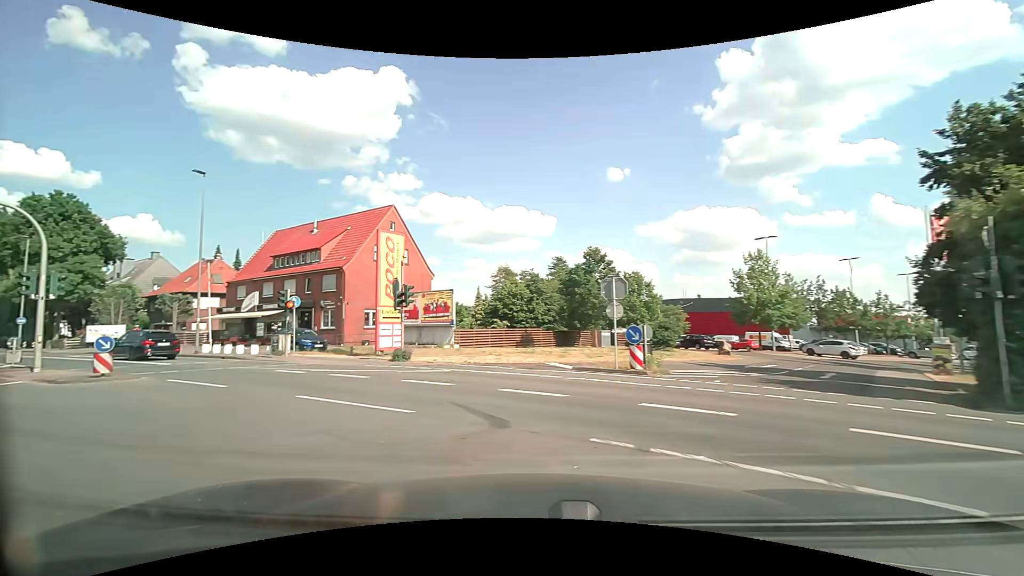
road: tertiary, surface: asphalt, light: Day
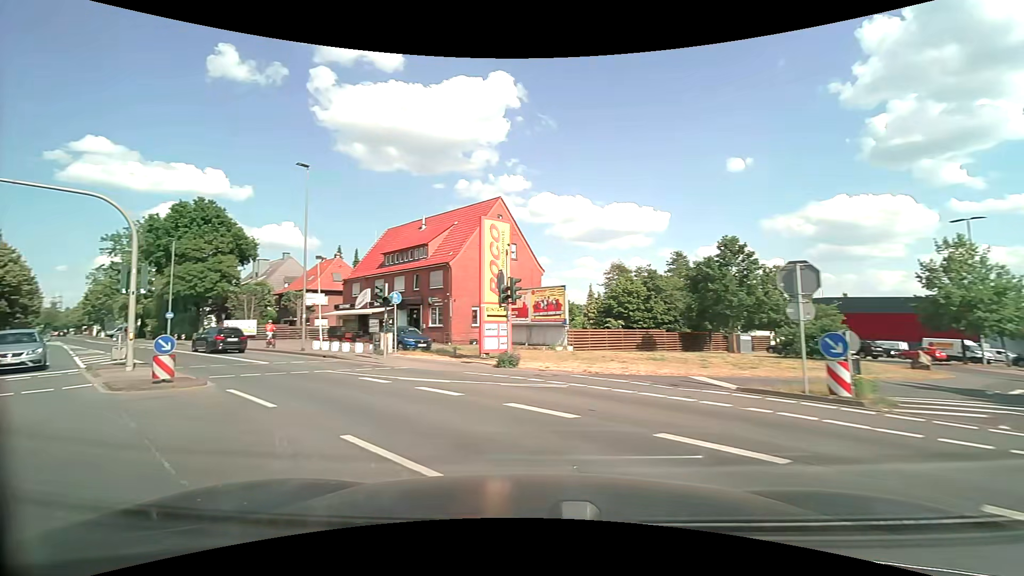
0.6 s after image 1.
(-0.4, +3.8) m; -12°
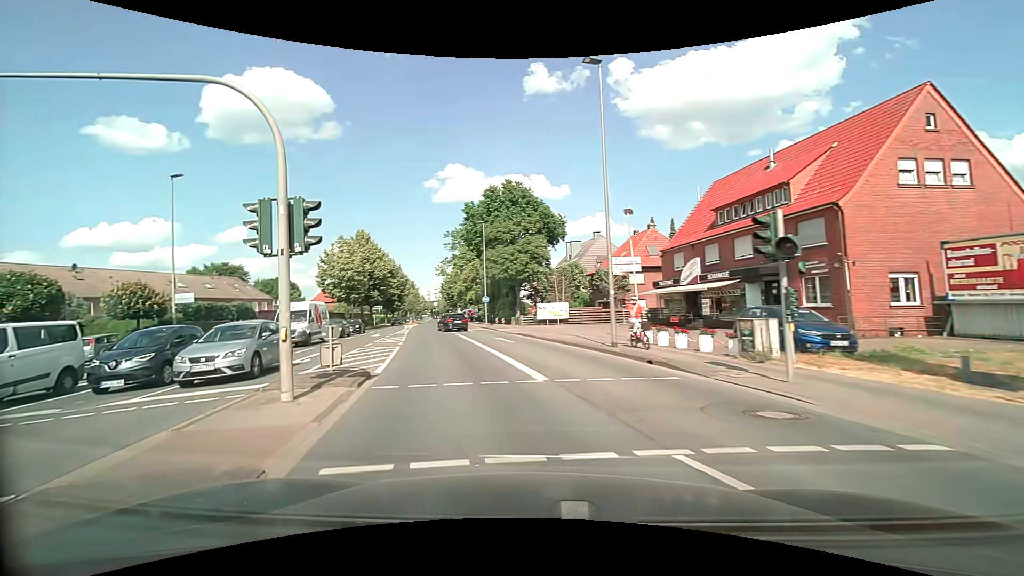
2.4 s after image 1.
(-3.9, +11.3) m; -35°
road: secondary
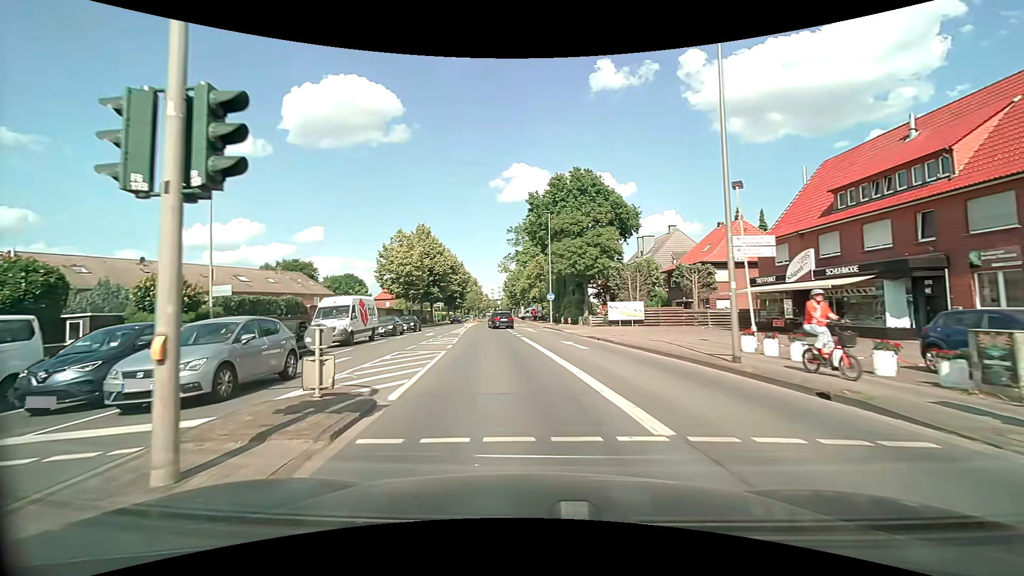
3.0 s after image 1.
(-0.4, +4.5) m; -8°
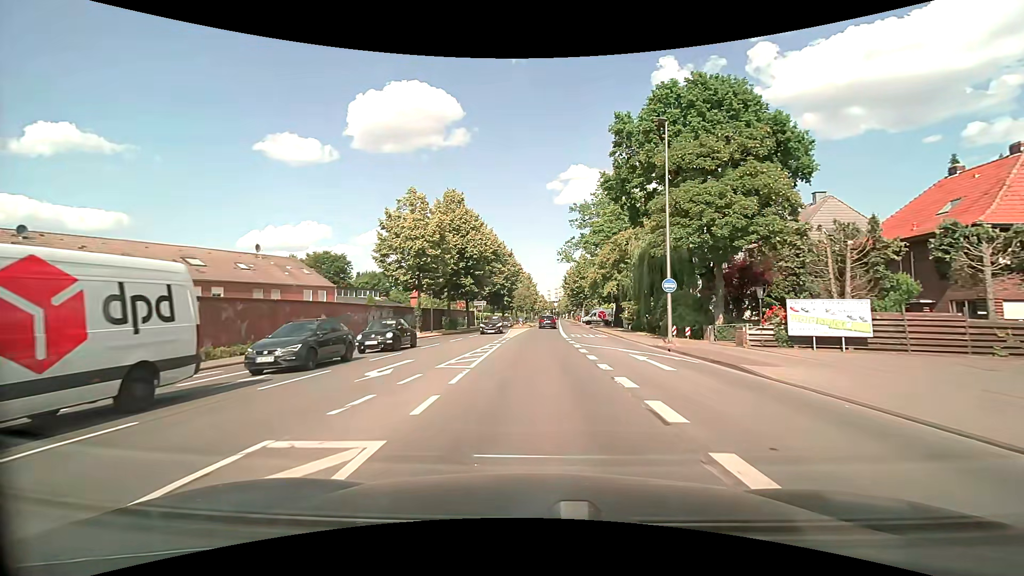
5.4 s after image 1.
(-1.7, +22.0) m; -6°
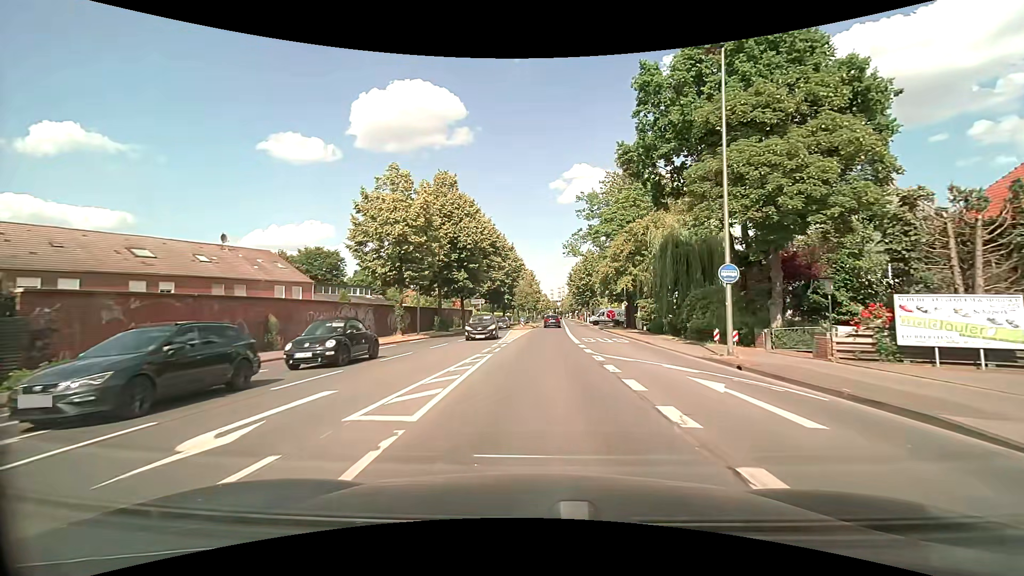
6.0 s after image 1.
(-0.1, +6.4) m; -1°
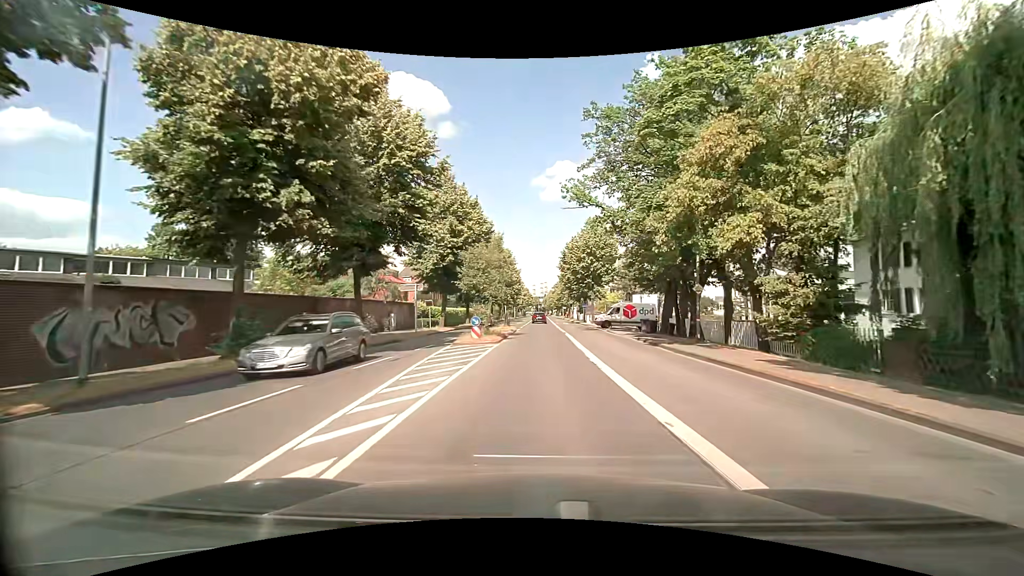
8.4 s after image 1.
(+0.5, +27.9) m; +2°
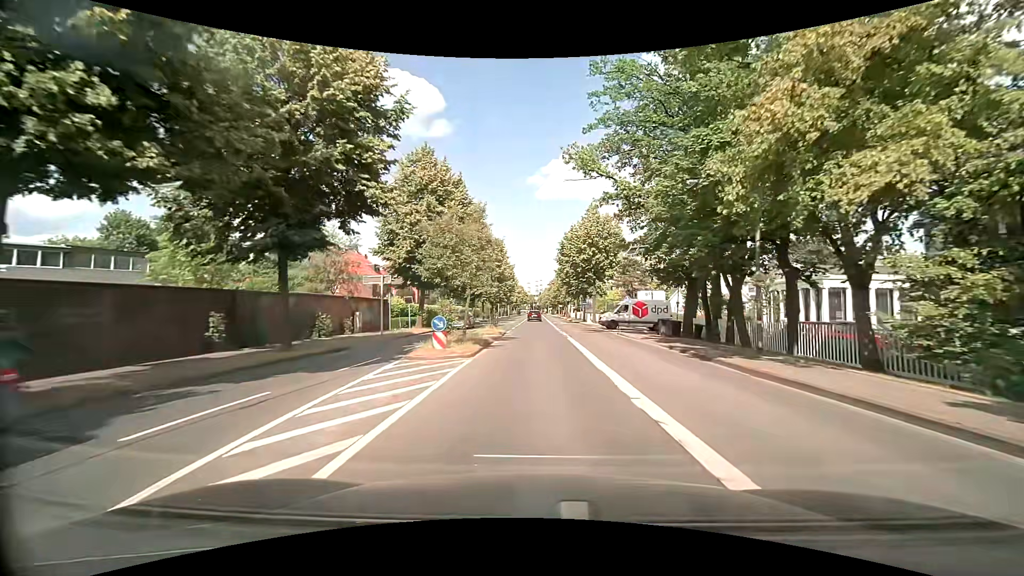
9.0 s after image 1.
(0.0, +7.2) m; +1°
